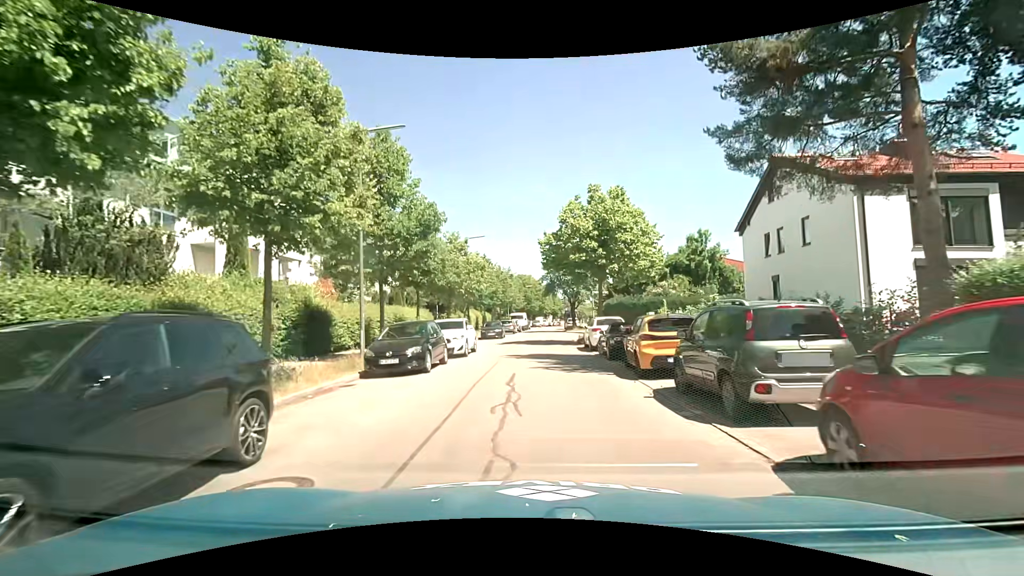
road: residential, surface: asphalt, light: Day
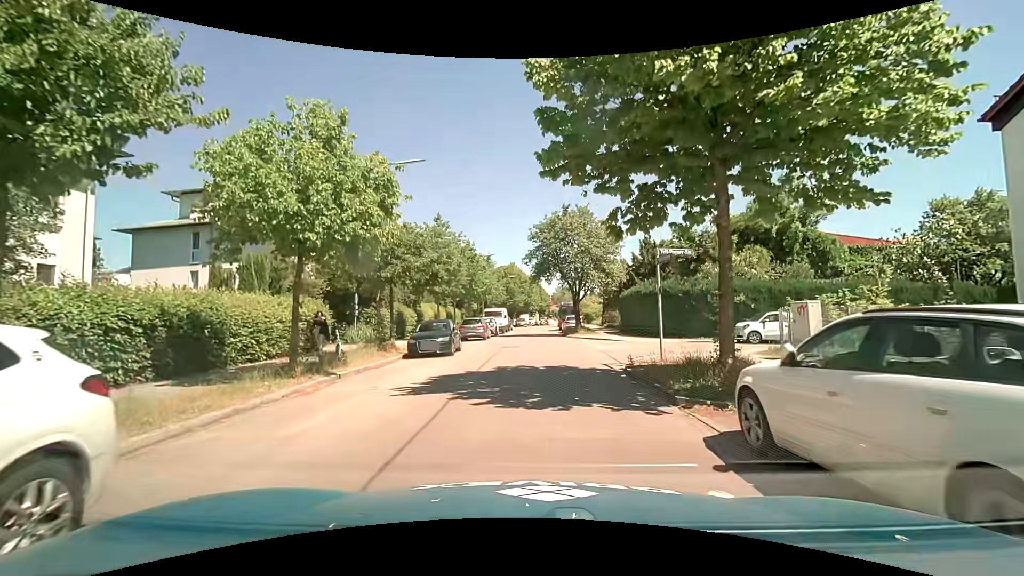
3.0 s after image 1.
(+0.1, +19.1) m; +1°
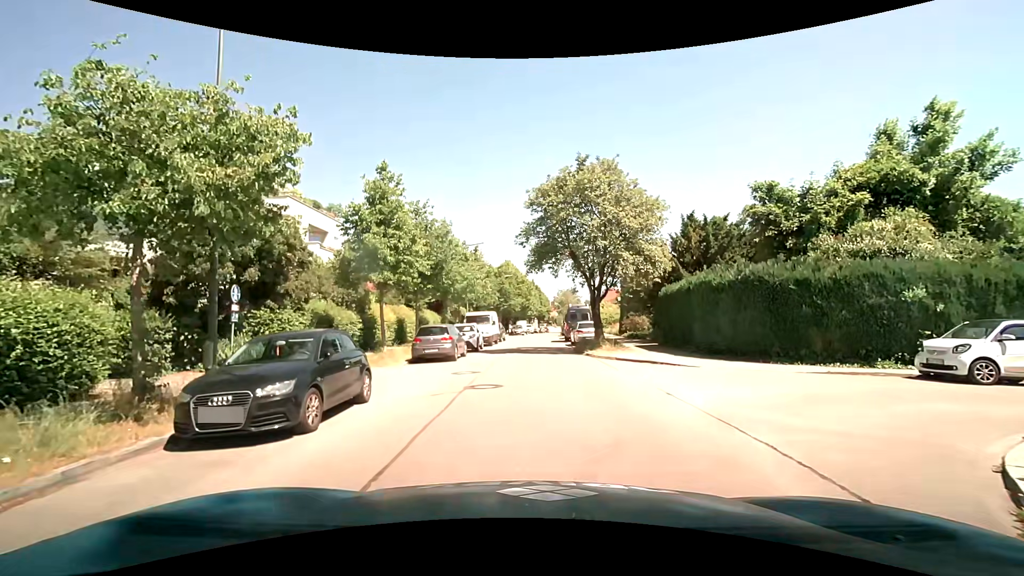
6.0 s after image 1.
(+0.1, +11.8) m; +1°
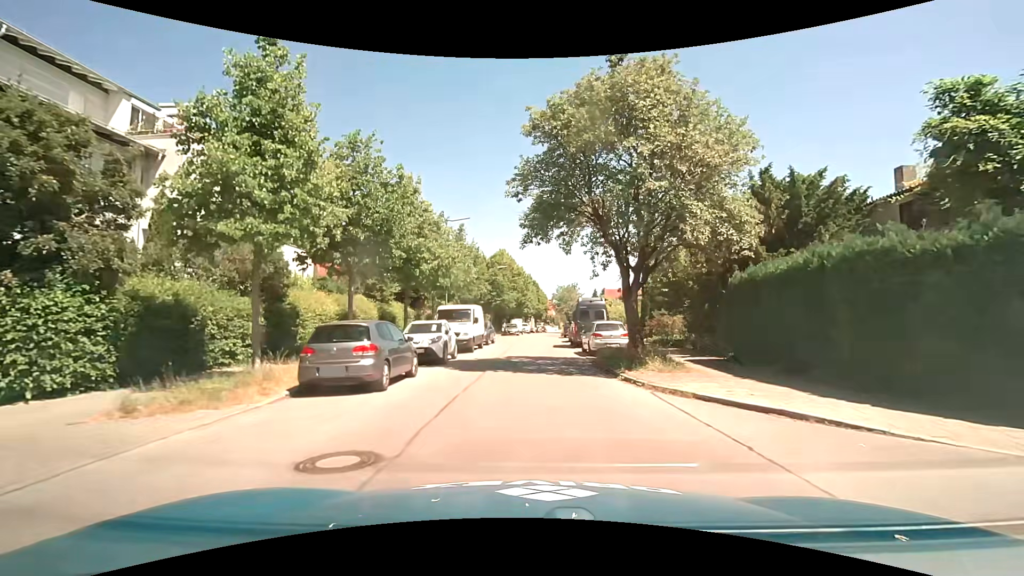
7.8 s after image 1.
(0.0, +9.6) m; 0°
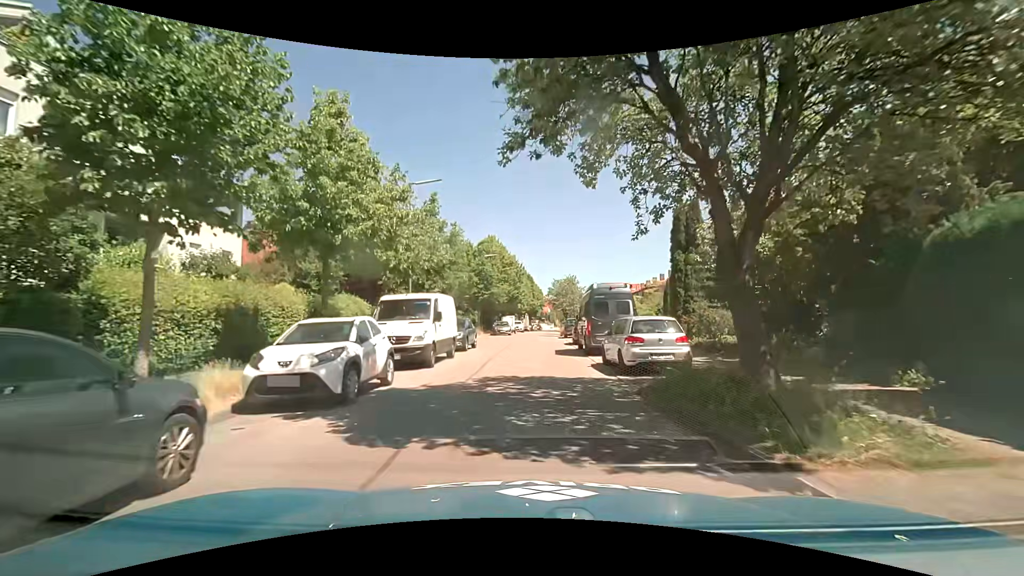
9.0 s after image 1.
(+0.1, +8.7) m; +1°
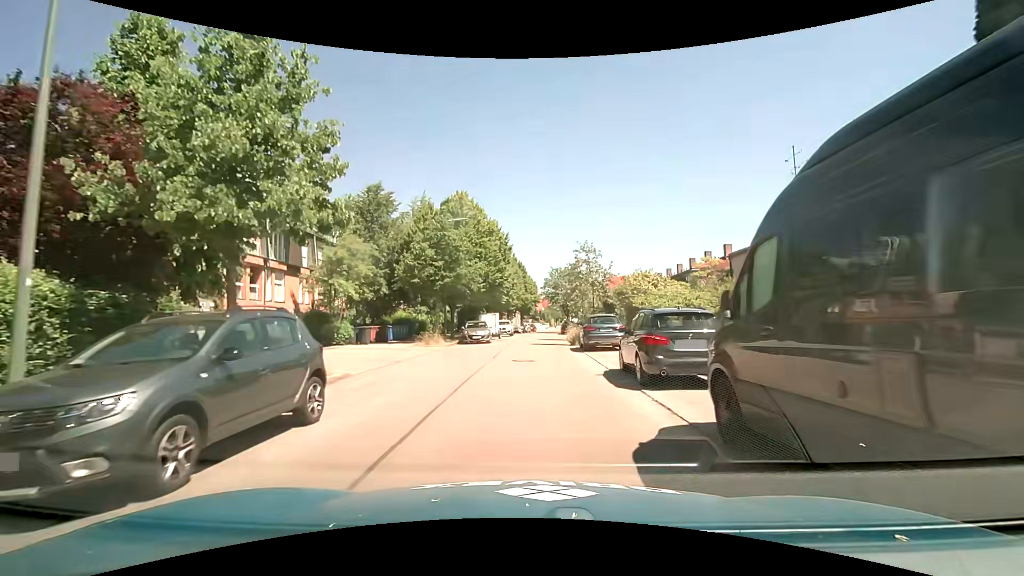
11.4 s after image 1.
(+0.1, +18.5) m; +1°
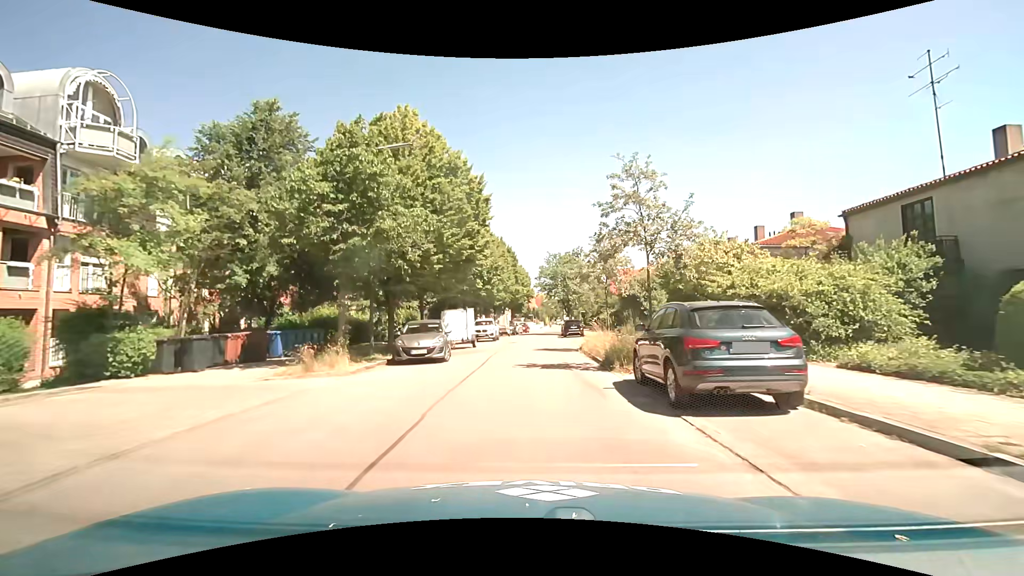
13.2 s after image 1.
(+0.1, +14.3) m; +1°
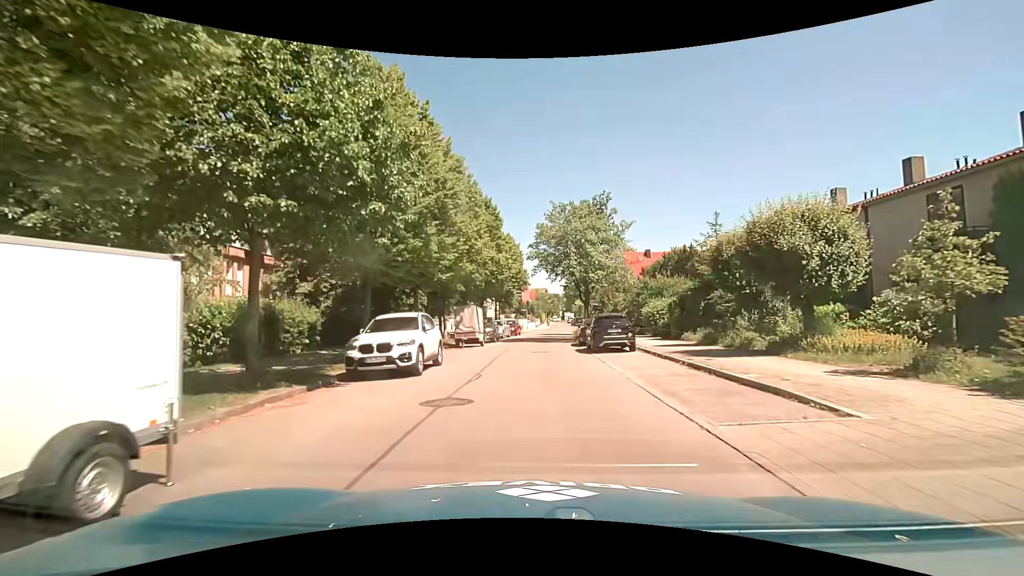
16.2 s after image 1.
(+0.1, +23.2) m; 0°
(0, +10) (0, +20) (+1, +30) (+2, +40) (+3, +50) (+4, +60) (+6, +70) (+6, +80) (+6, +90) (+7, +100) m
